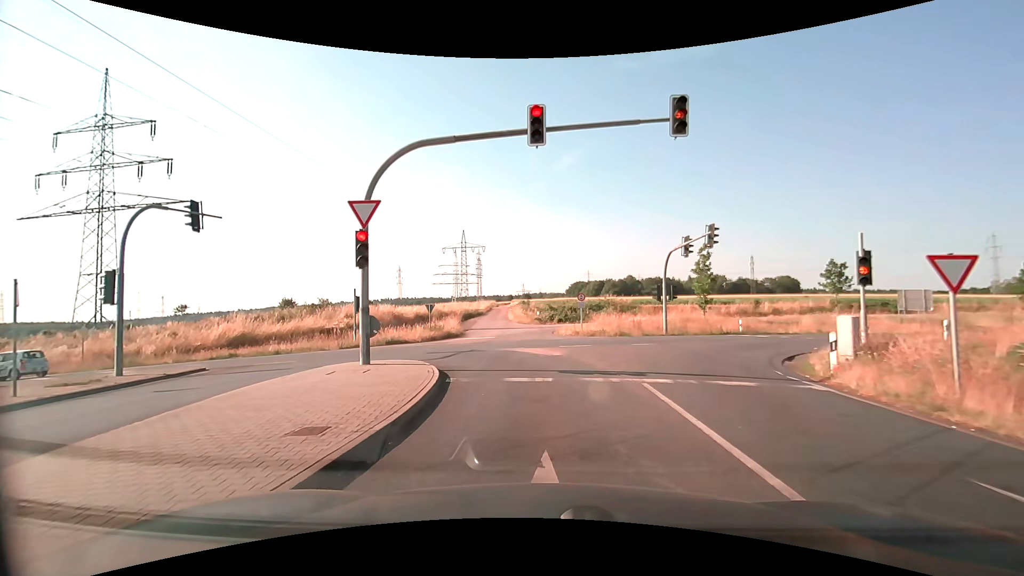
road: secondary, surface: asphalt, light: Day
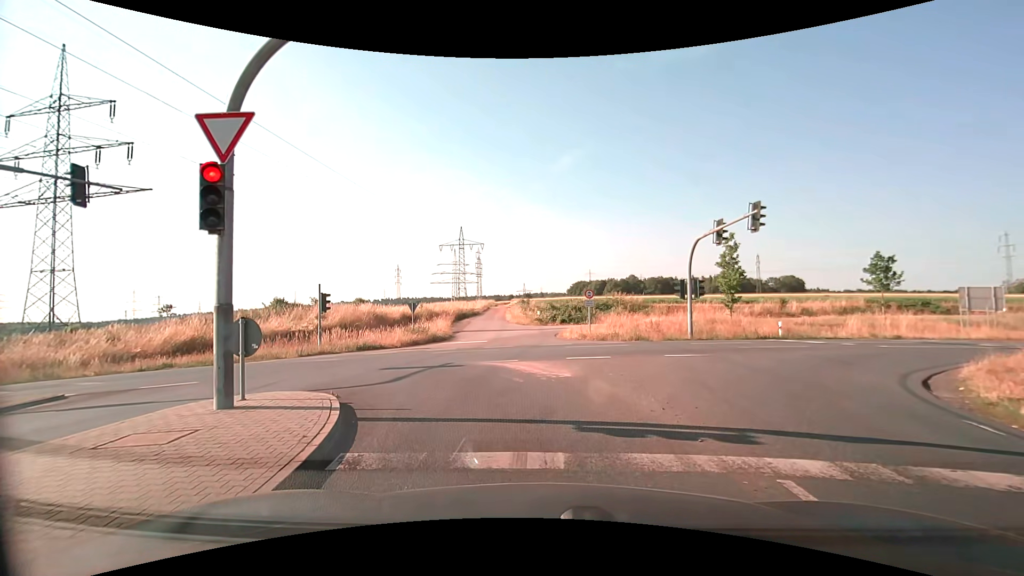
(0.0, +5.1) m; 0°
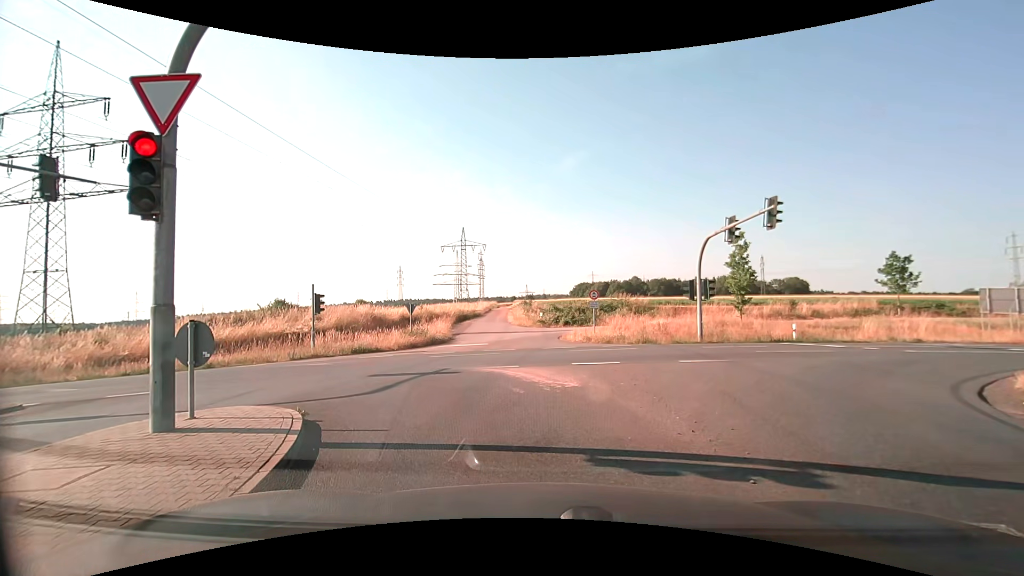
(0.0, +1.0) m; -2°
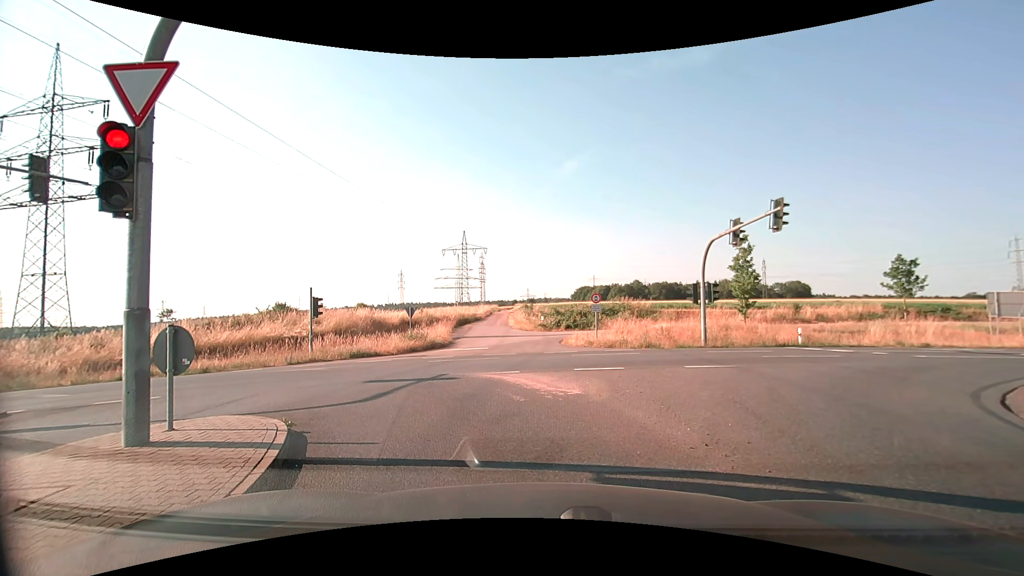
(0.0, +0.4) m; 0°
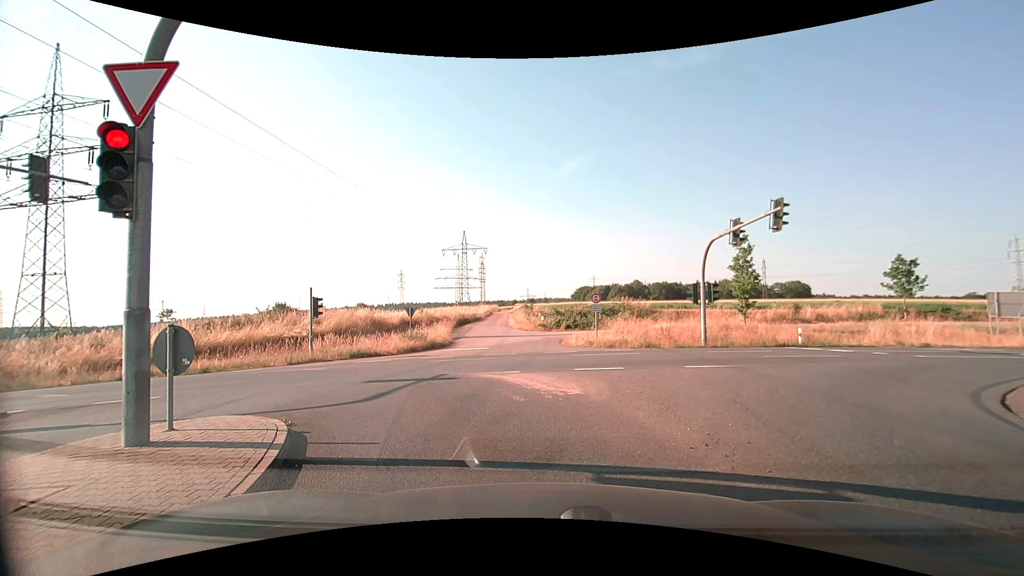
(0.0, 0.0) m; 0°
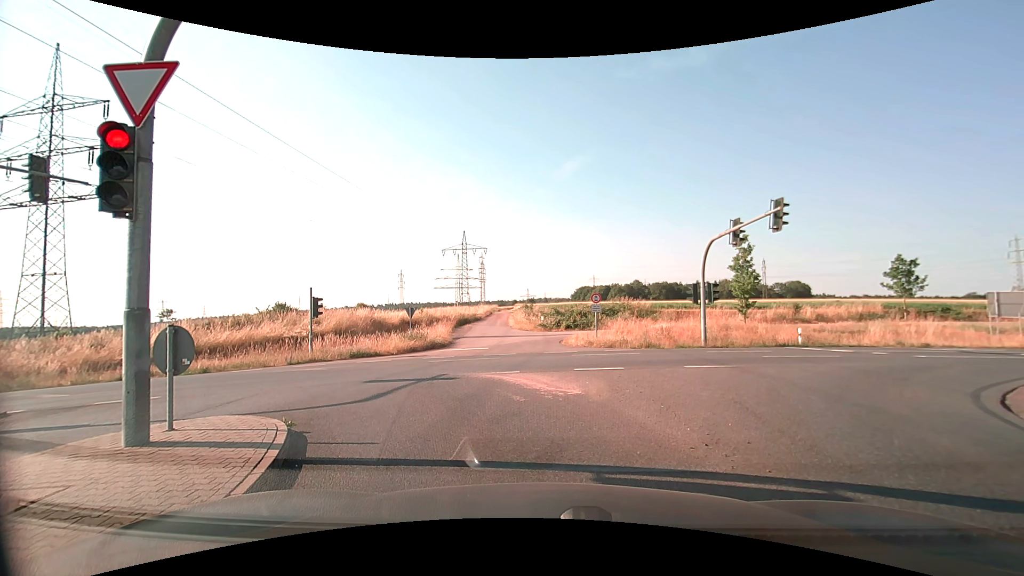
(0.0, 0.0) m; 0°
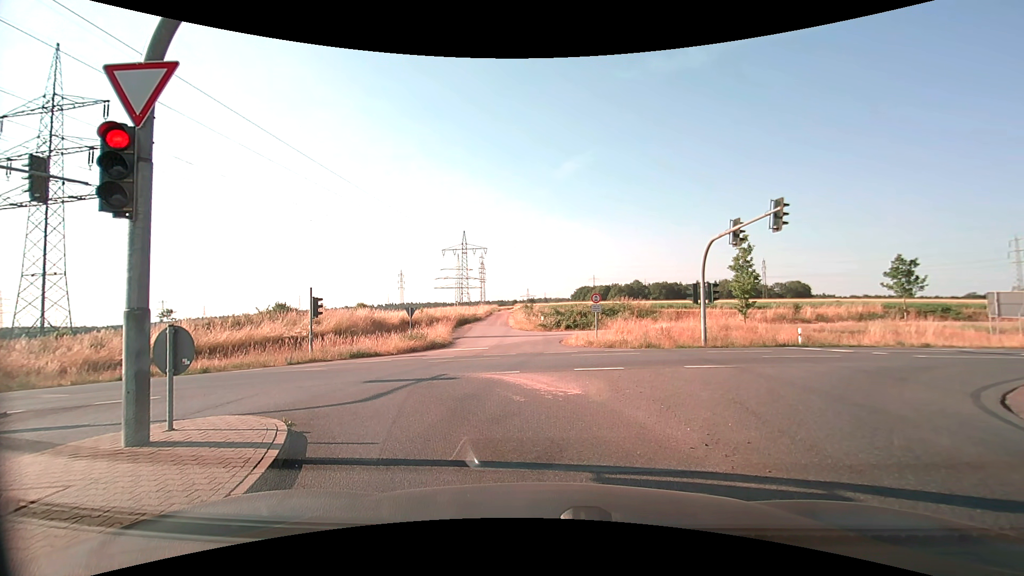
(0.0, 0.0) m; 0°
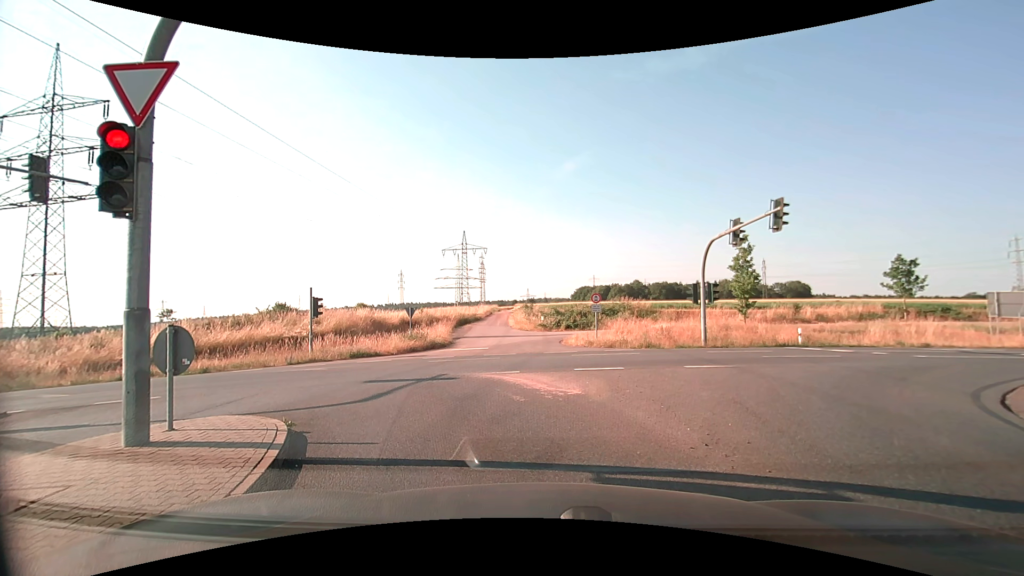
(0.0, 0.0) m; 0°
(-1, +10) (-7, +18) (-16, +22) (-26, +23) (-36, +22) (-46, +21) (-56, +19) (-66, +18) (-76, +17) (-86, +16) m
